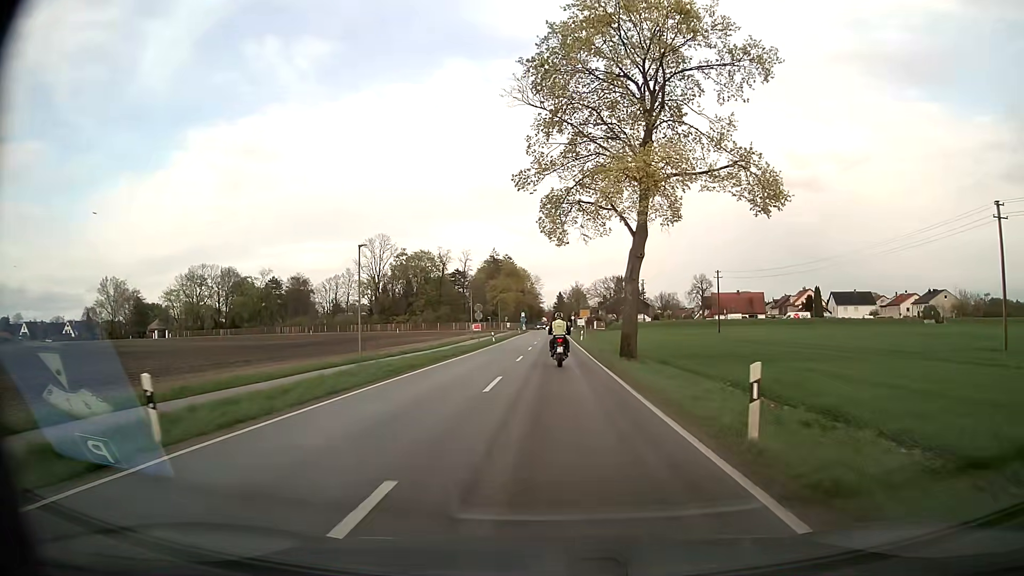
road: secondary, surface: asphalt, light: Day
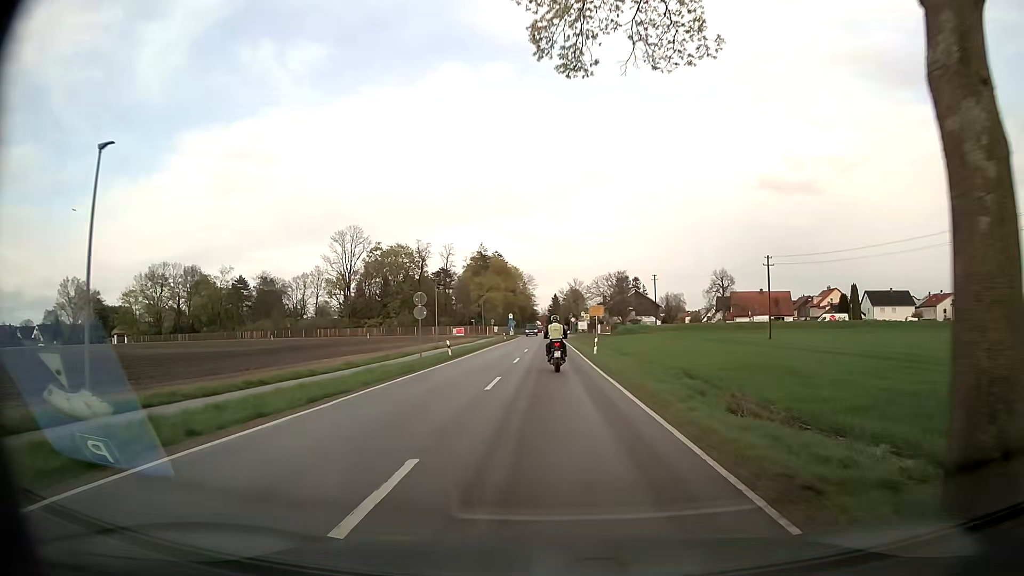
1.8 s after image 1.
(+0.2, +22.8) m; 0°
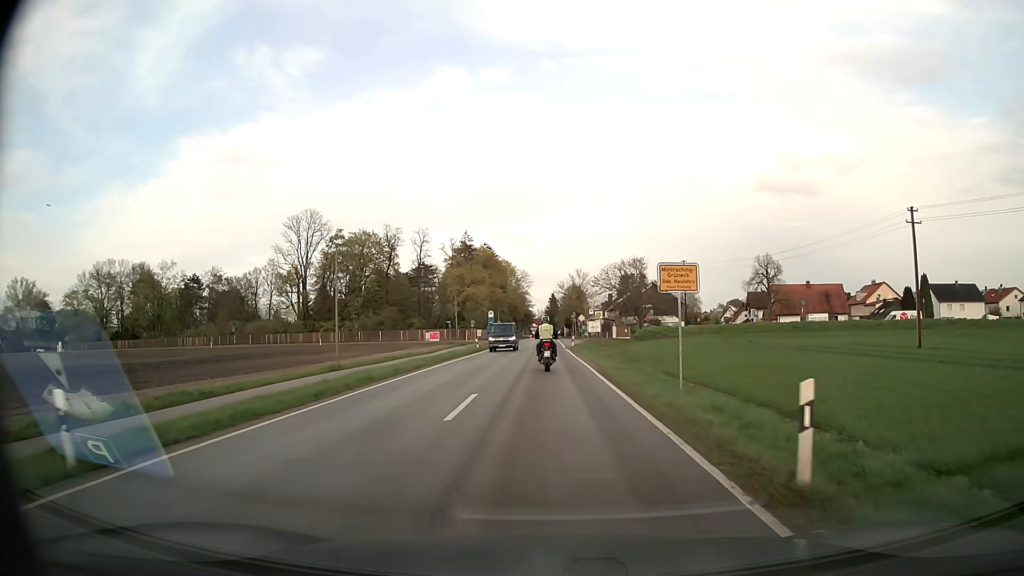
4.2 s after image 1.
(+0.2, +29.0) m; 0°
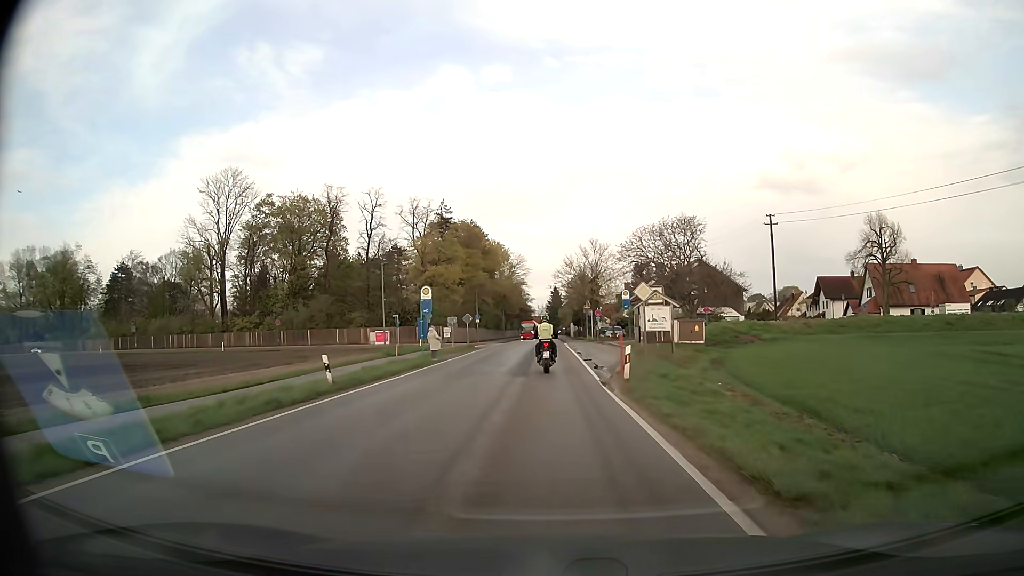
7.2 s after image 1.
(0.0, +37.0) m; 0°
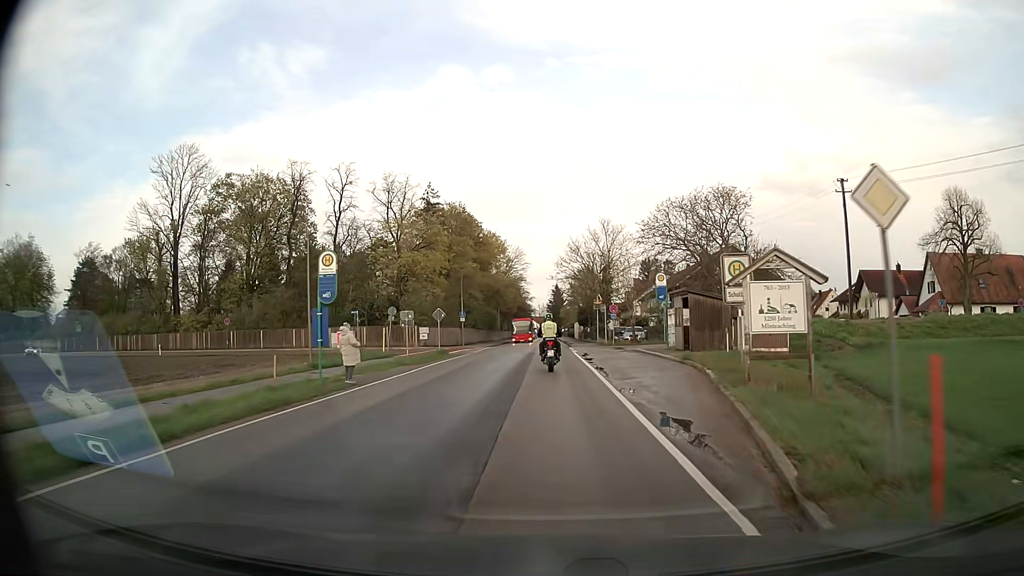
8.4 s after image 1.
(0.0, +14.8) m; 0°
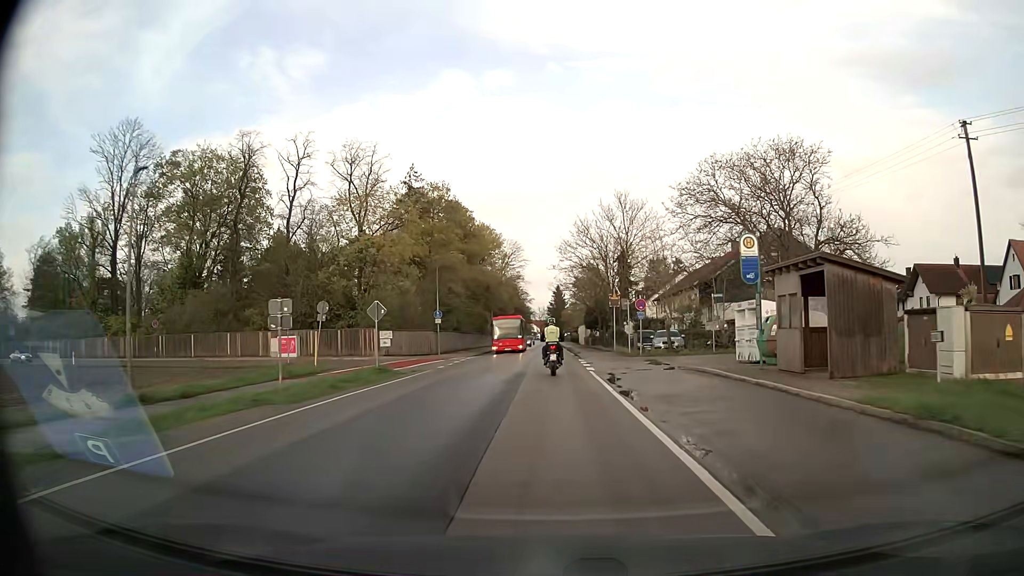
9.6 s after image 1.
(0.0, +14.8) m; 0°
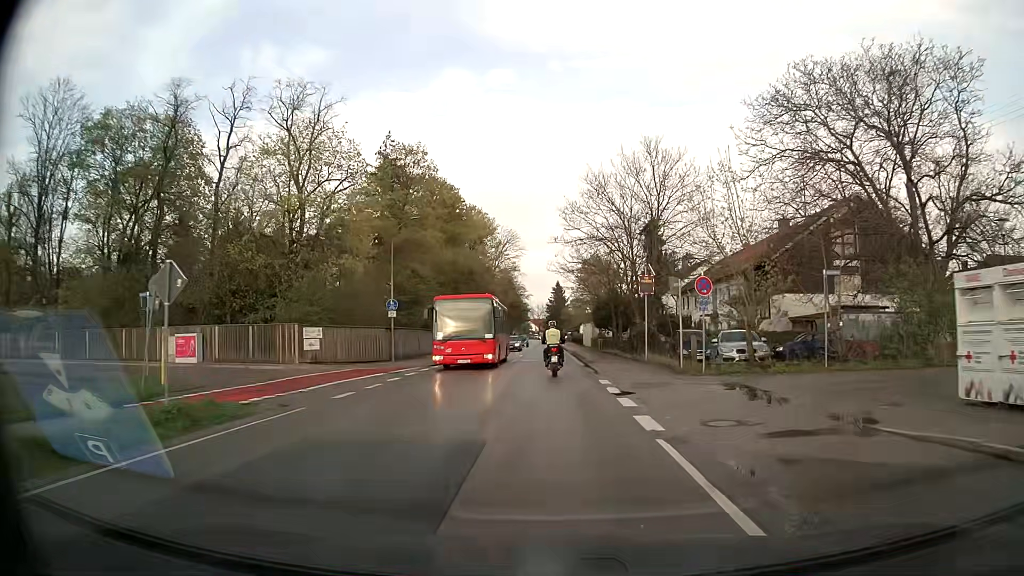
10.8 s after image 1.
(0.0, +14.9) m; 0°
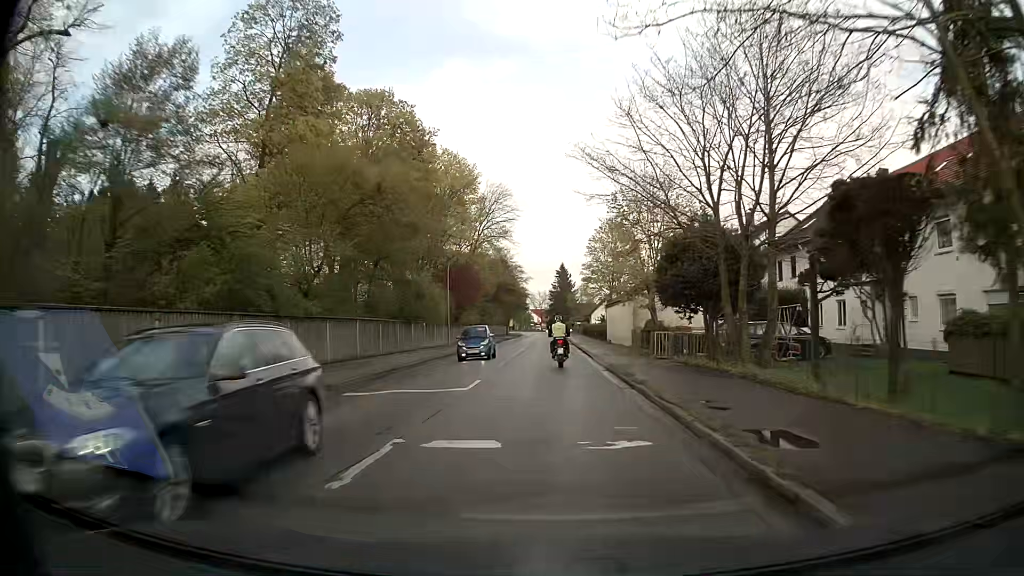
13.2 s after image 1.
(0.0, +30.3) m; 0°
(0, +10) (0, +20) (0, +30) (0, +40) (0, +50) (0, +60) (0, +70) (0, +80) (0, +90) (0, +100) m
